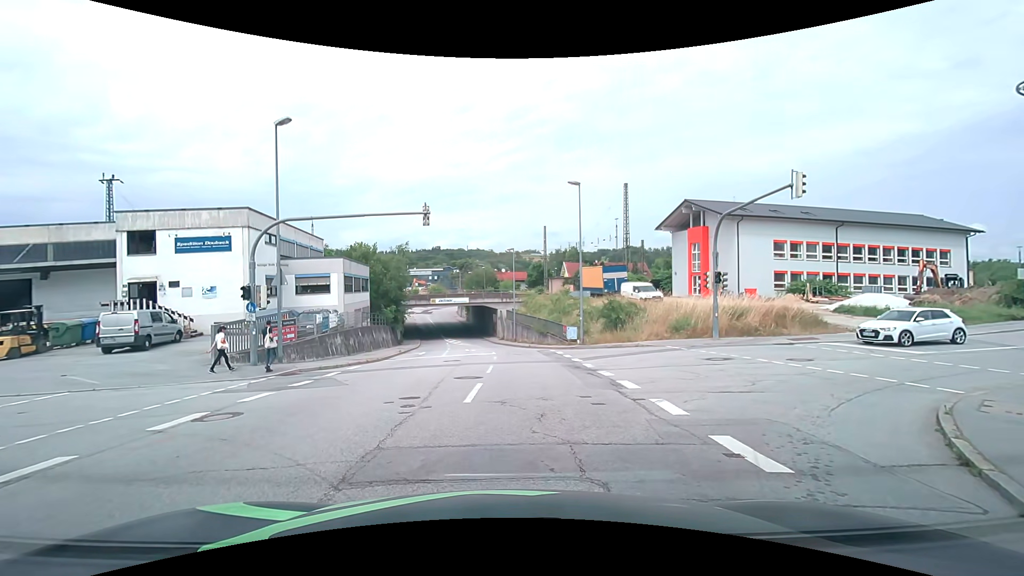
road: tertiary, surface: asphalt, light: Day
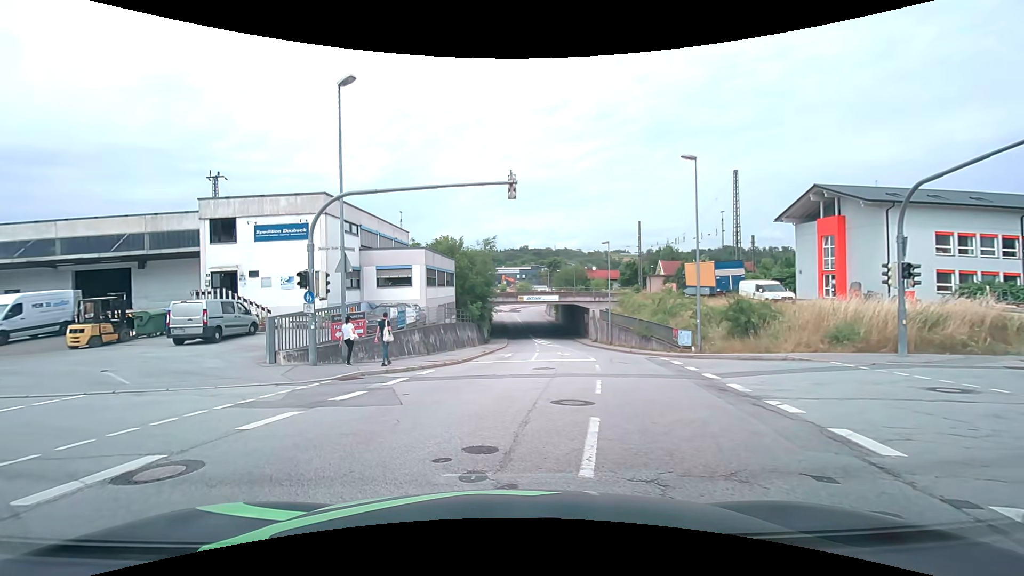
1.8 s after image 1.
(-0.2, +4.4) m; -9°
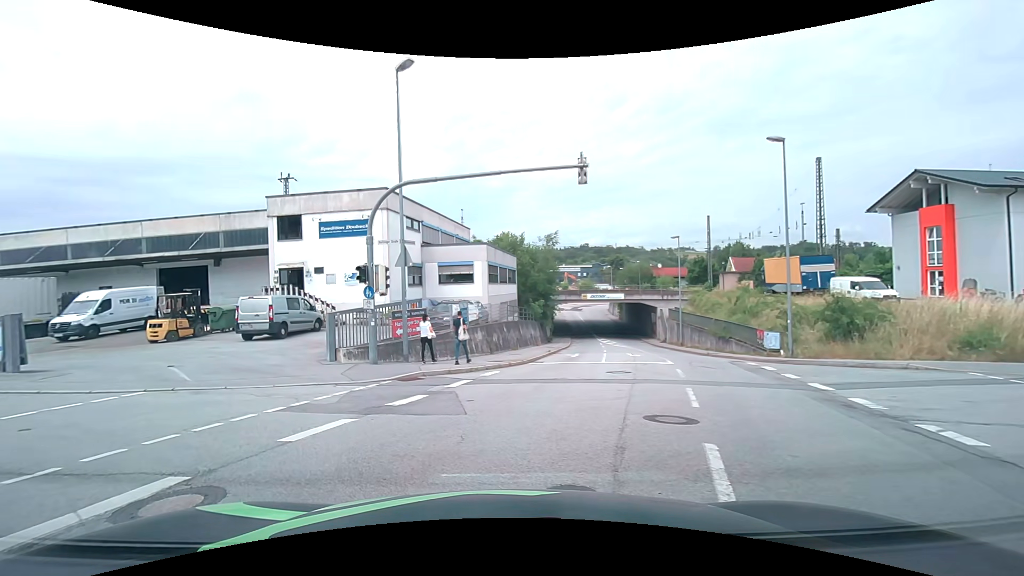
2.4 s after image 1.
(-0.1, +1.4) m; -7°
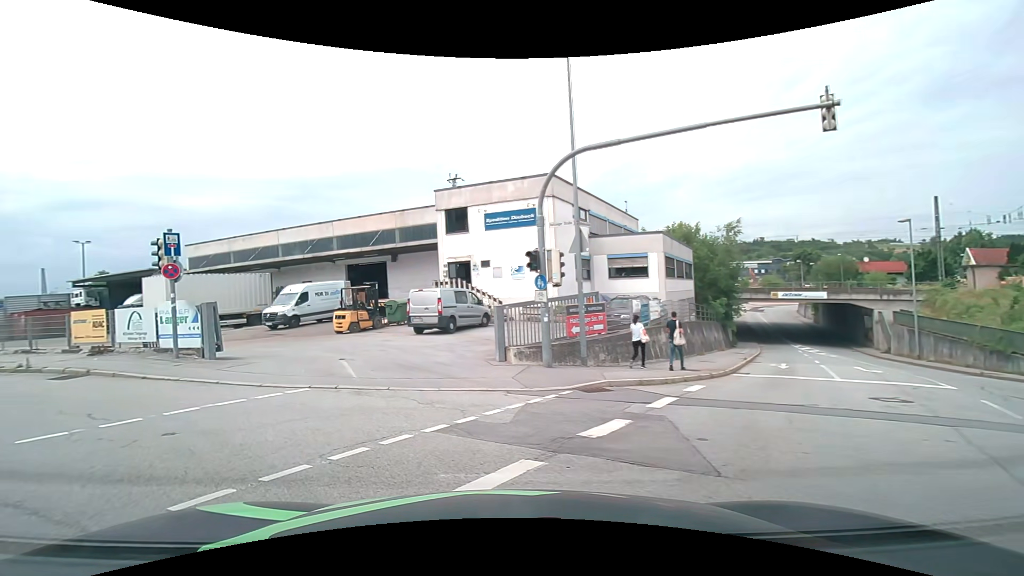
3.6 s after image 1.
(-0.4, +3.0) m; -17°
